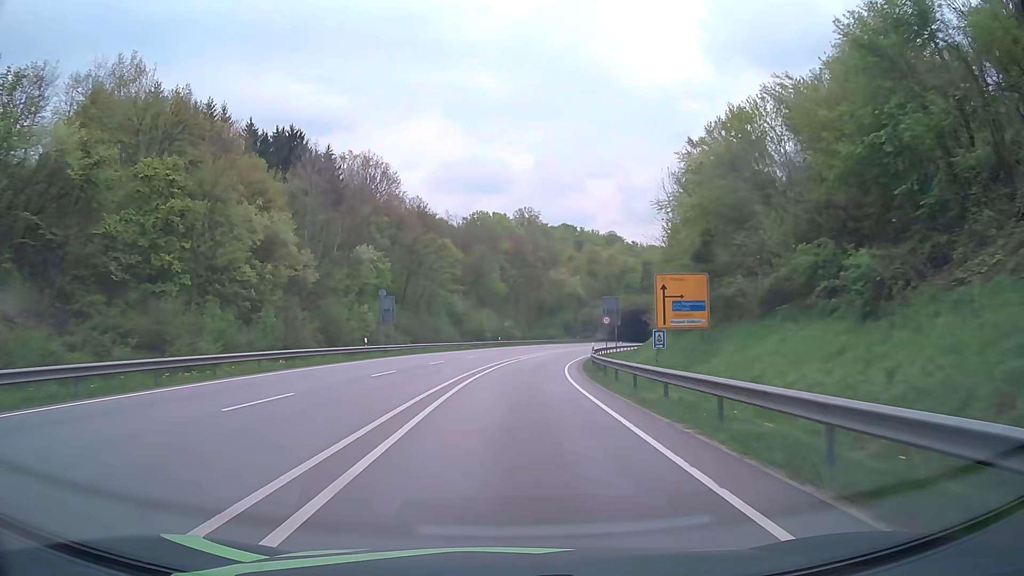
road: primary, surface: asphalt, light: Day
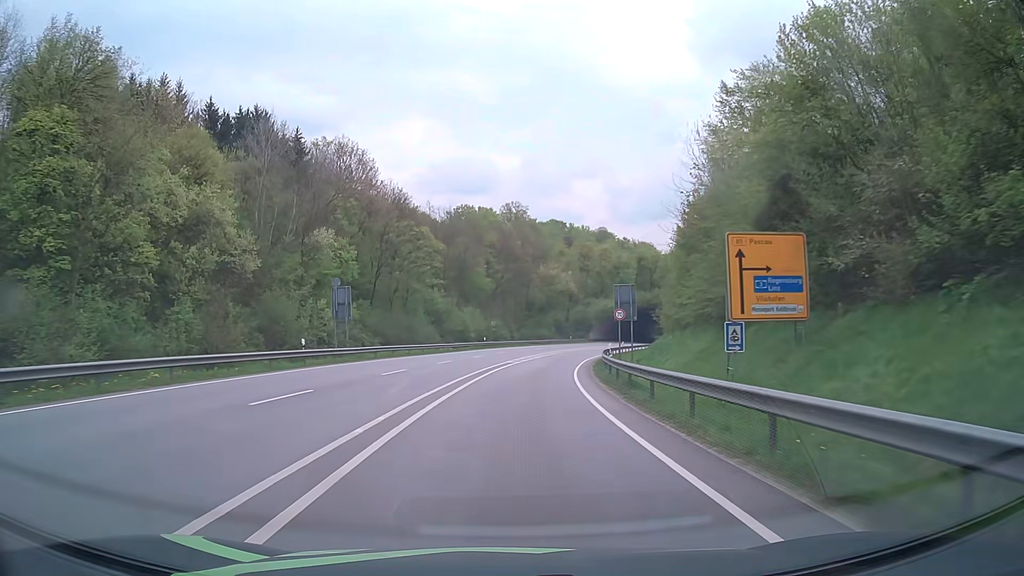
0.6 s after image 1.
(+0.1, +10.8) m; +1°
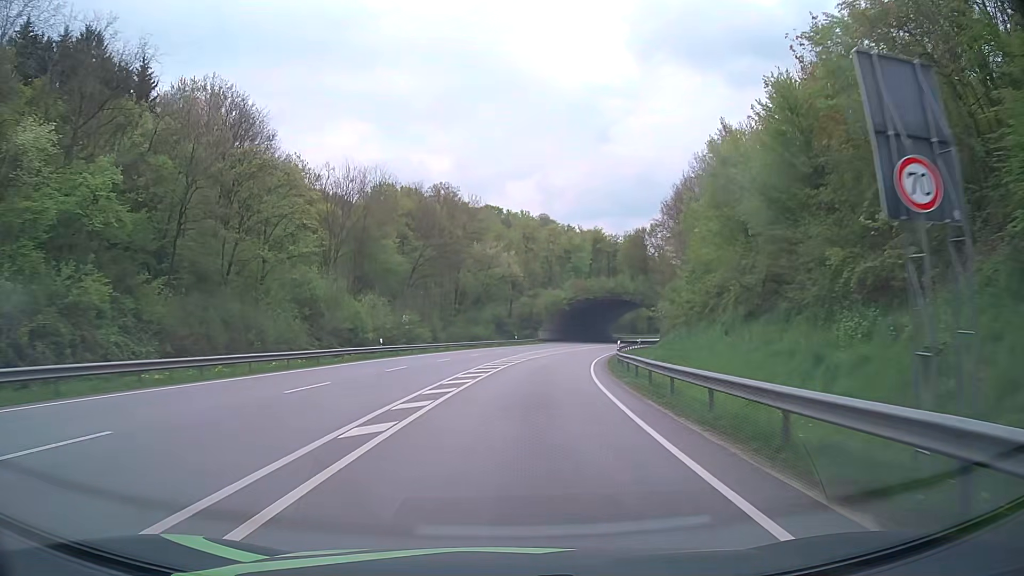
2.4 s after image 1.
(+1.4, +32.3) m; +5°
(0, +10) (+1, +20) (+2, +30) (+3, +40) (+4, +50) (+6, +60) (+8, +69) (+11, +79) (+13, +89) (+16, +98) m
